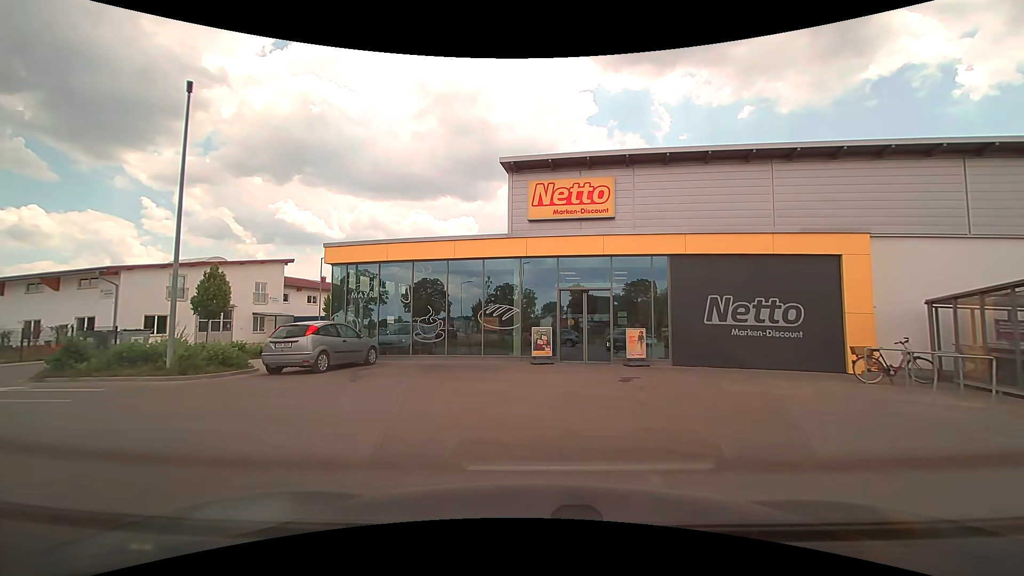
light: Day
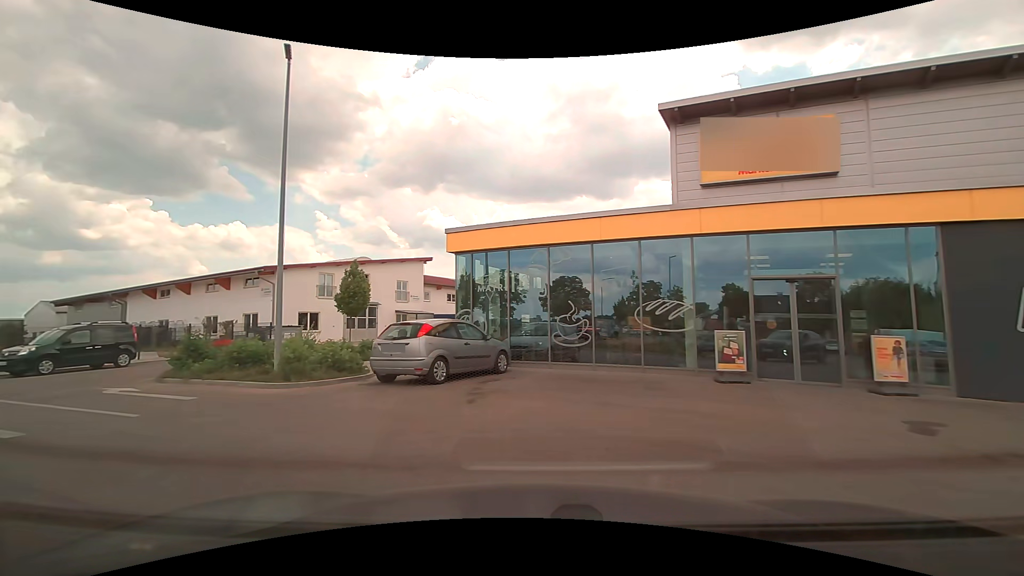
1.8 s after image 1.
(-0.4, +3.8) m; -18°
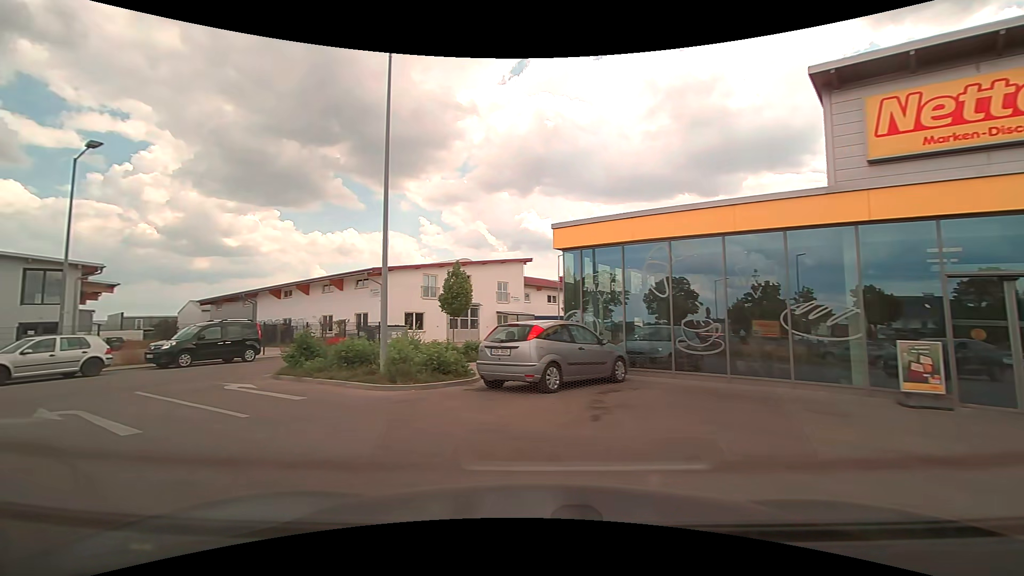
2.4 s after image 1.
(-0.1, +1.2) m; -9°
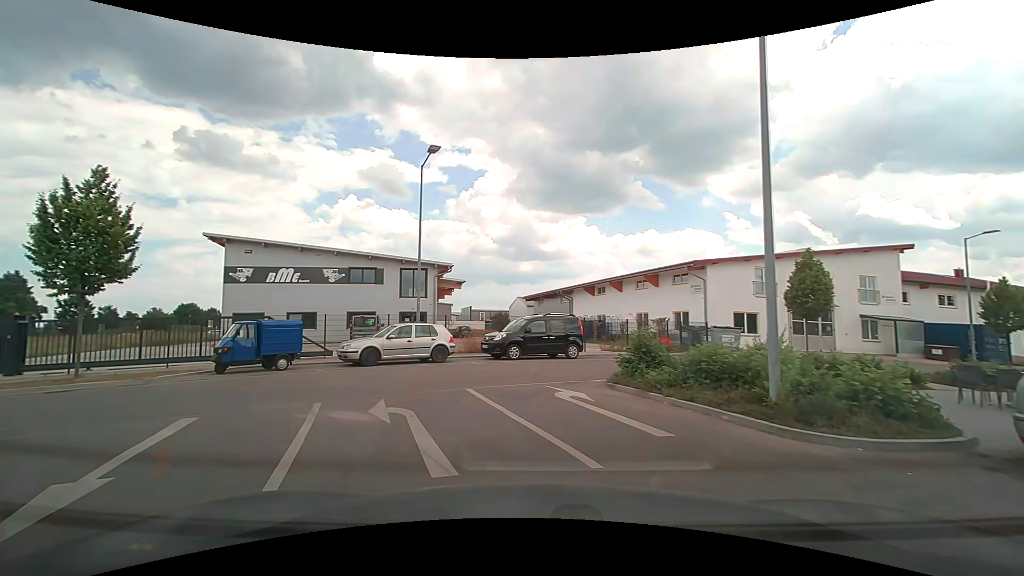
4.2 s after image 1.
(-1.2, +3.7) m; -34°
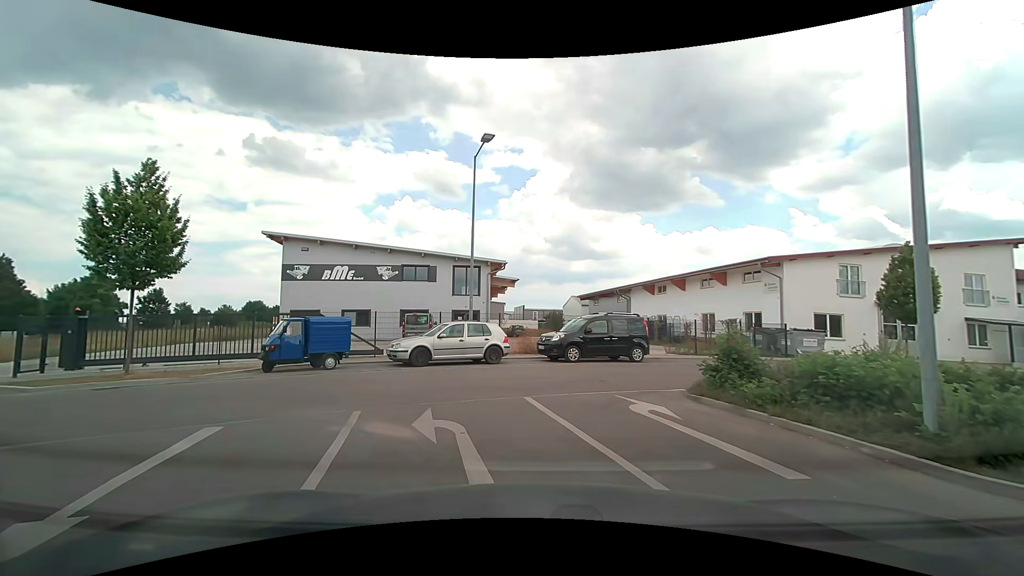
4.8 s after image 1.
(-0.1, +1.3) m; -7°
